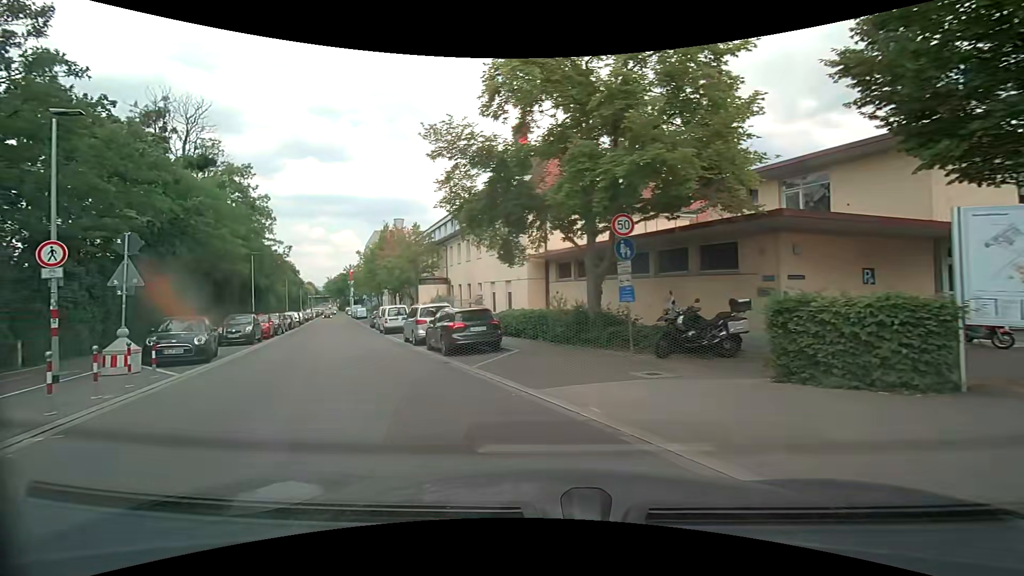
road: tertiary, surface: asphalt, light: Day
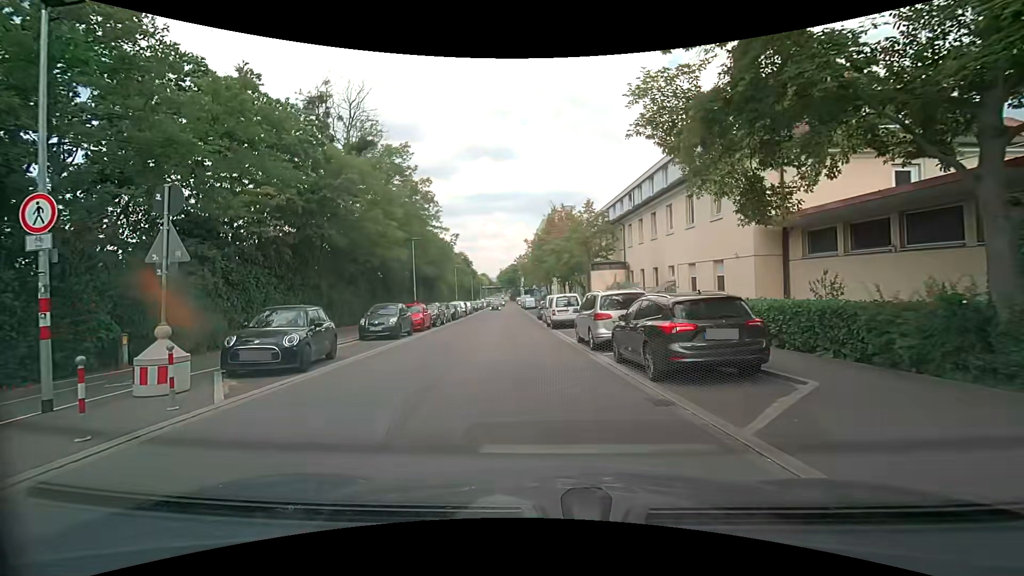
(-1.4, +6.6) m; -20°
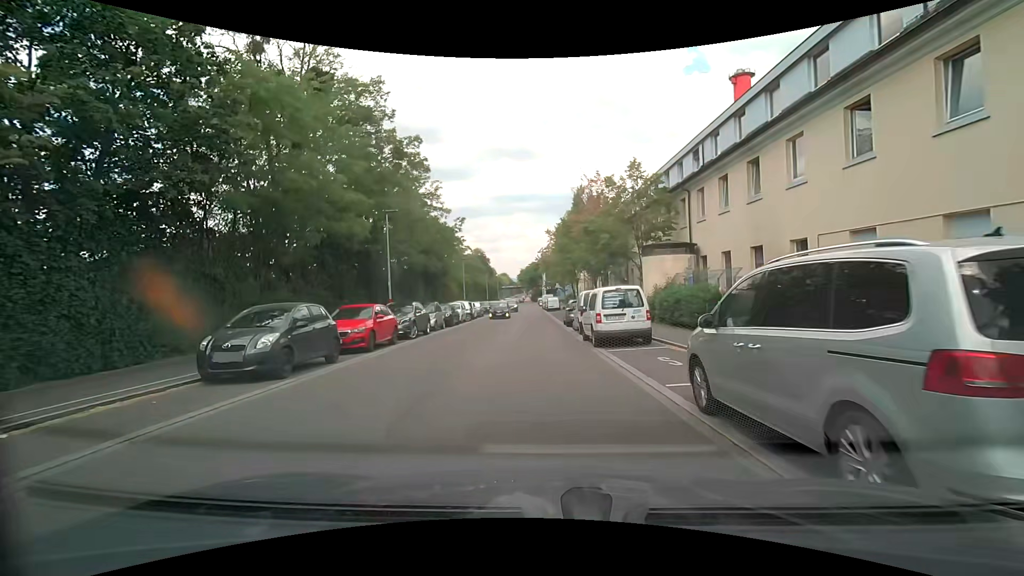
(-0.4, +11.3) m; 0°
